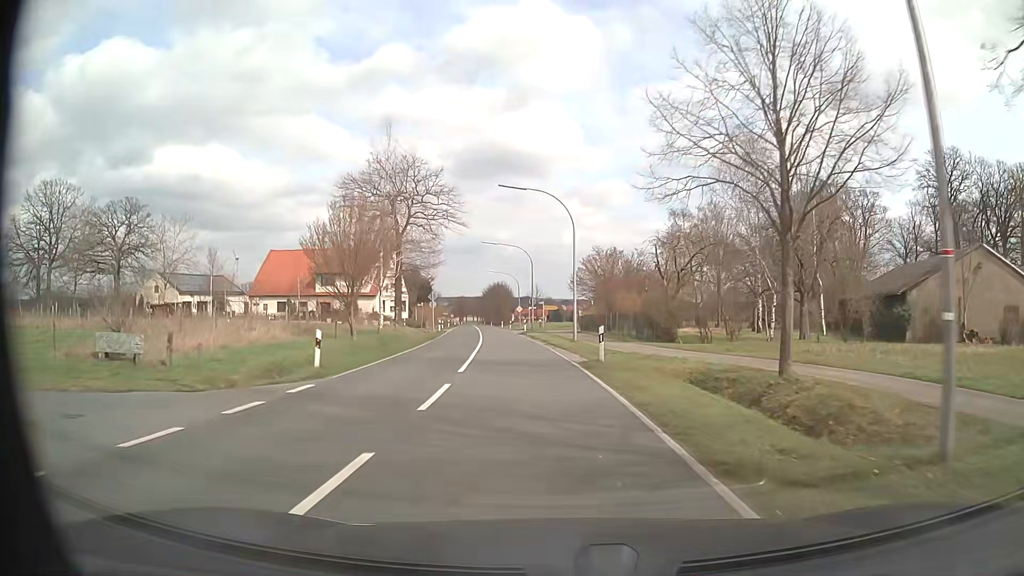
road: secondary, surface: asphalt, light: Day
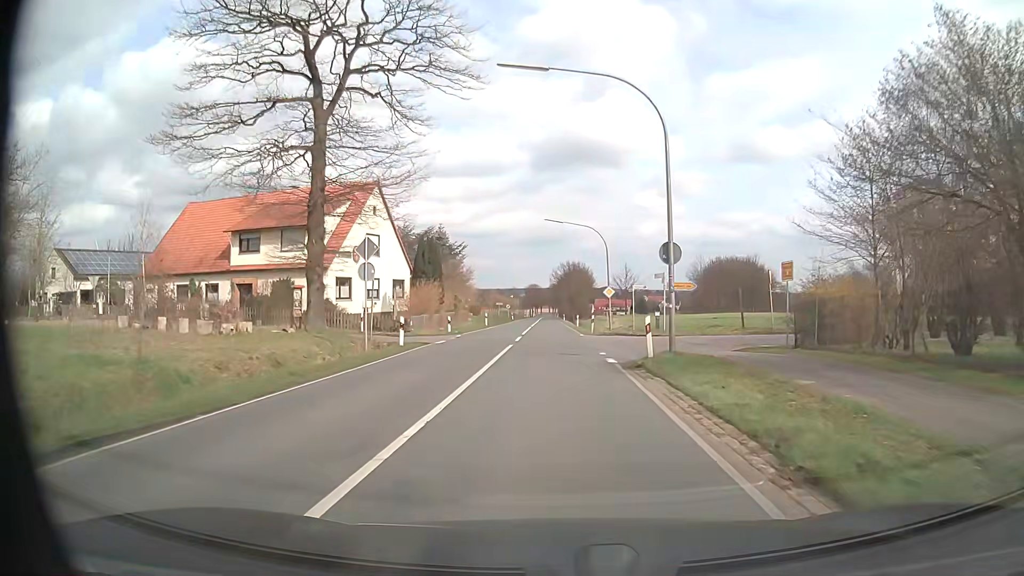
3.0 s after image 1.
(-2.7, +40.8) m; -7°
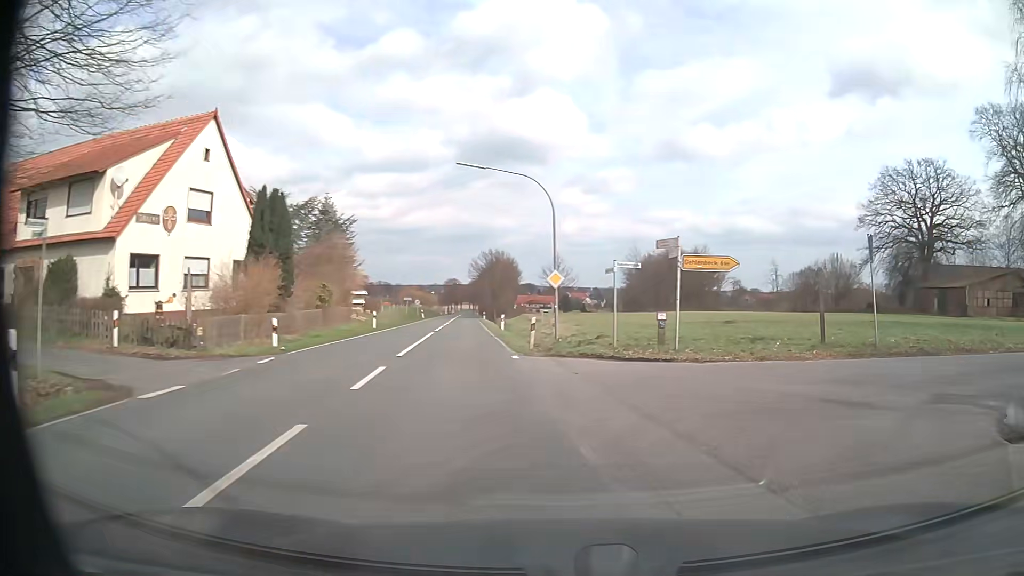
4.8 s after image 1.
(0.0, +16.3) m; +6°
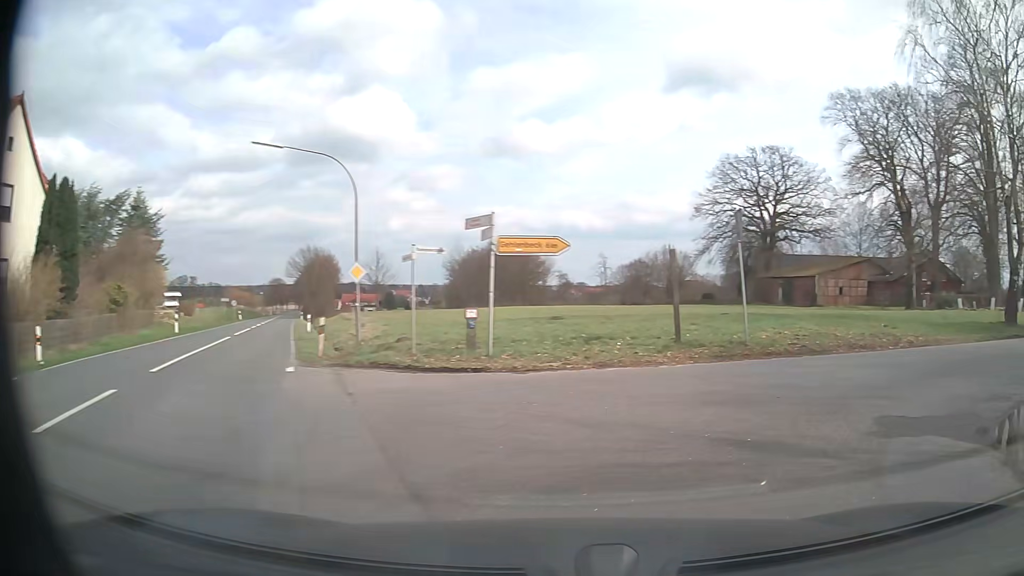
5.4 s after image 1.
(+0.4, +3.7) m; +16°
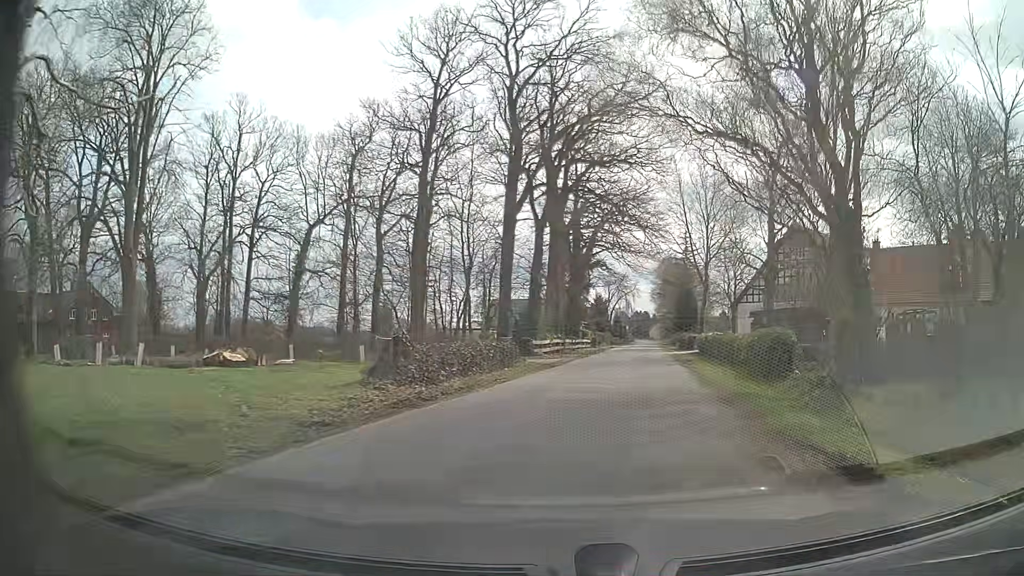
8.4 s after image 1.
(+12.3, +13.5) m; +69°
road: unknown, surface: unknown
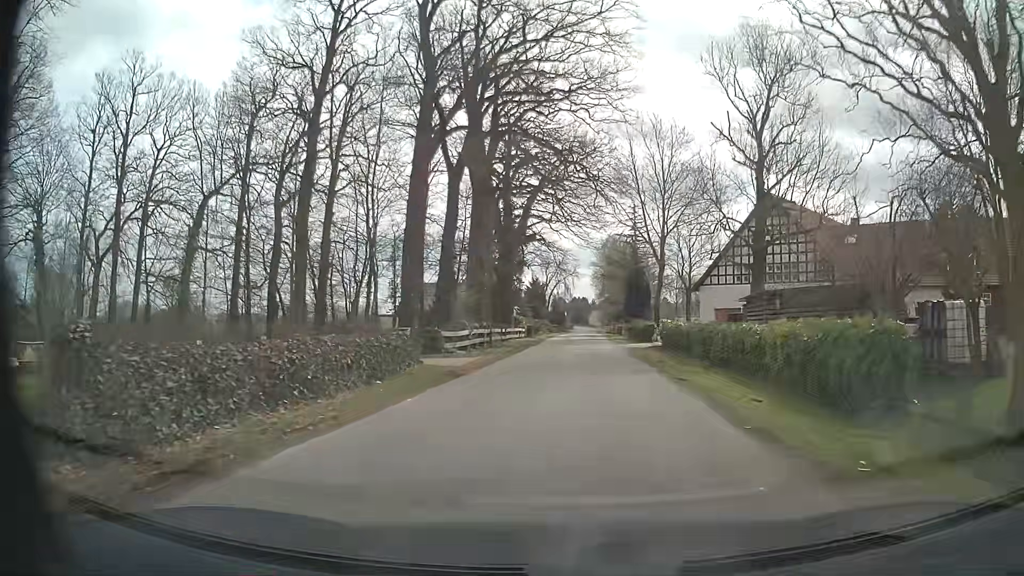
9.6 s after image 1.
(+0.6, +10.6) m; +6°
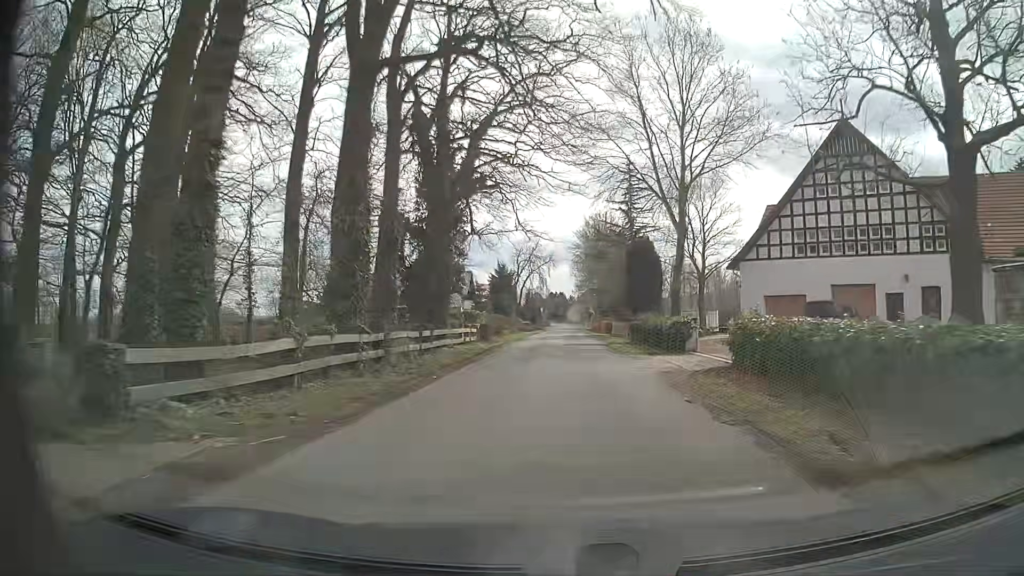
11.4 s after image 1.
(+0.6, +19.8) m; +2°
